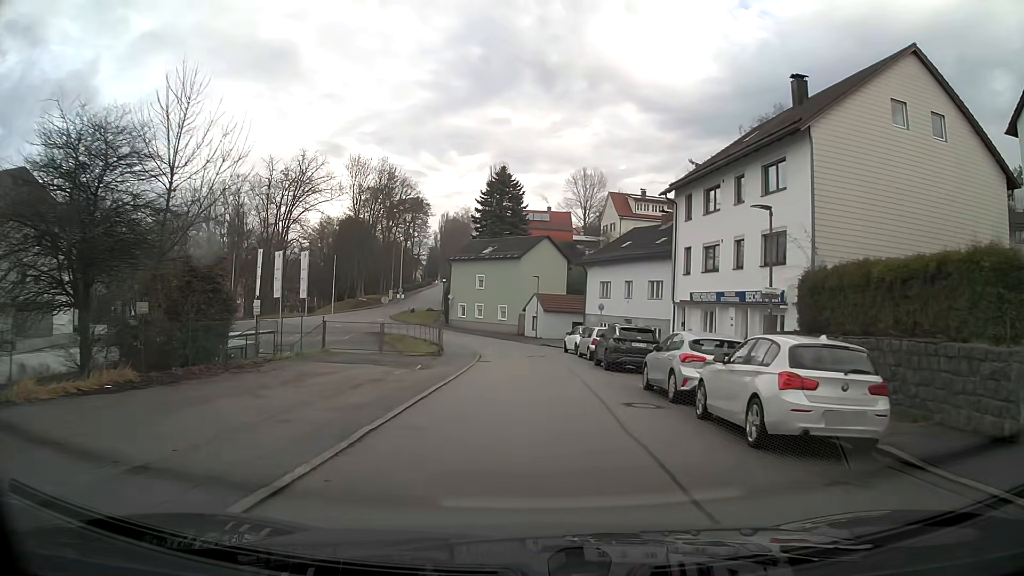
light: Day
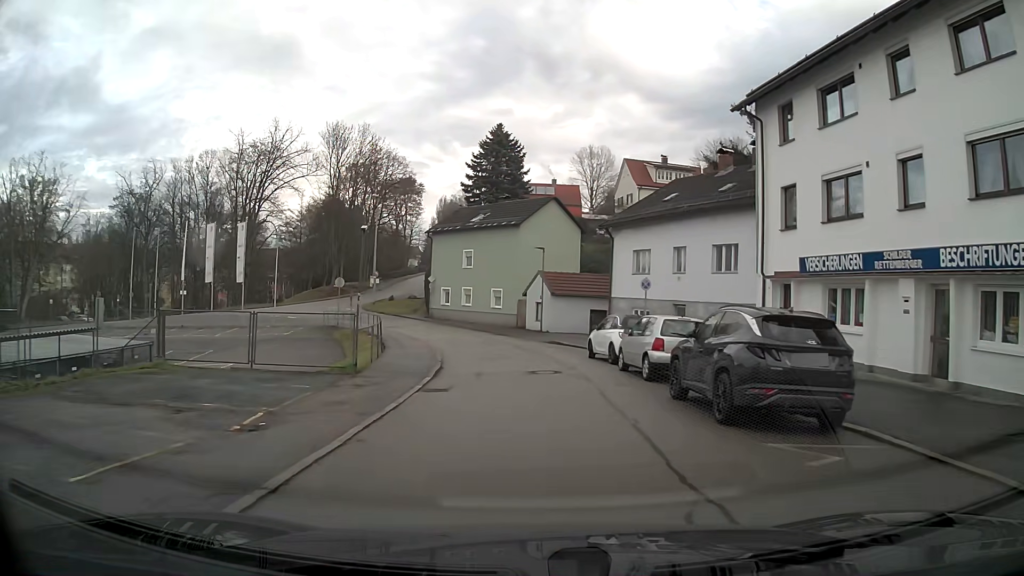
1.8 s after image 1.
(-0.1, +14.0) m; -1°
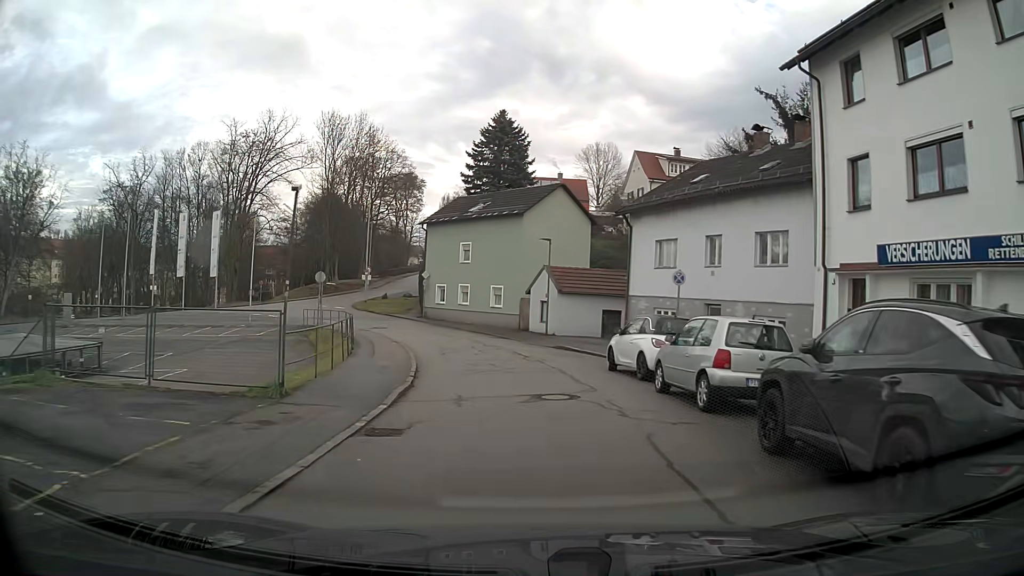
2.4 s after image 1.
(0.0, +4.7) m; 0°
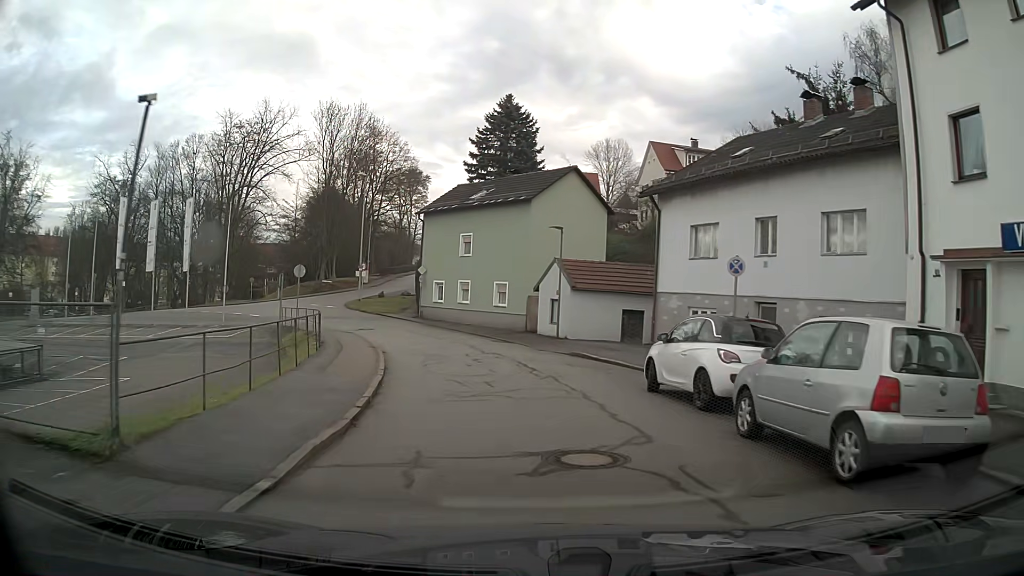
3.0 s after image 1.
(0.0, +4.7) m; -1°
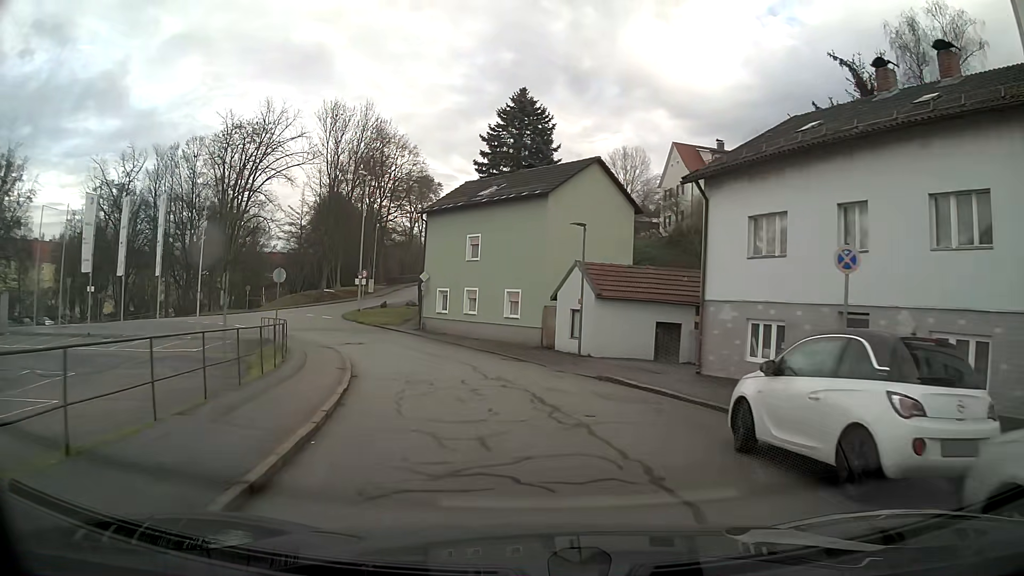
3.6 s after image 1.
(0.0, +4.7) m; -1°
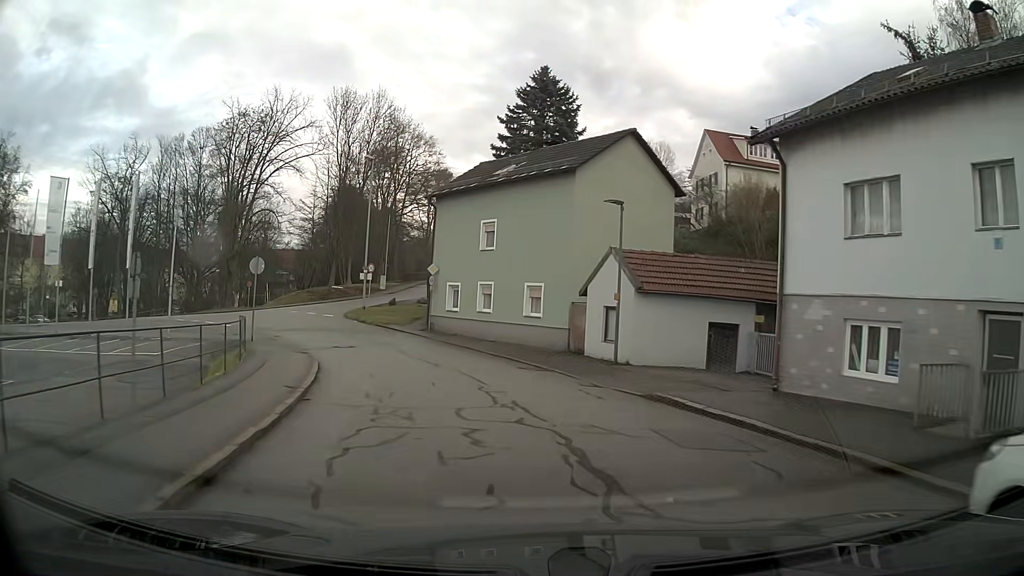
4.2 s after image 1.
(-0.1, +4.6) m; -2°
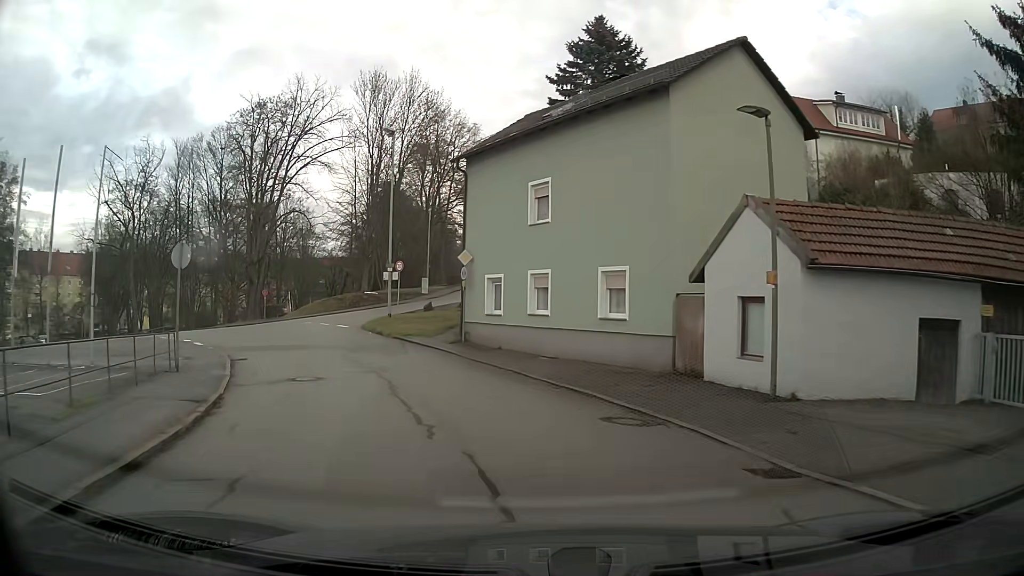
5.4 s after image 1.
(-0.5, +9.1) m; -6°
